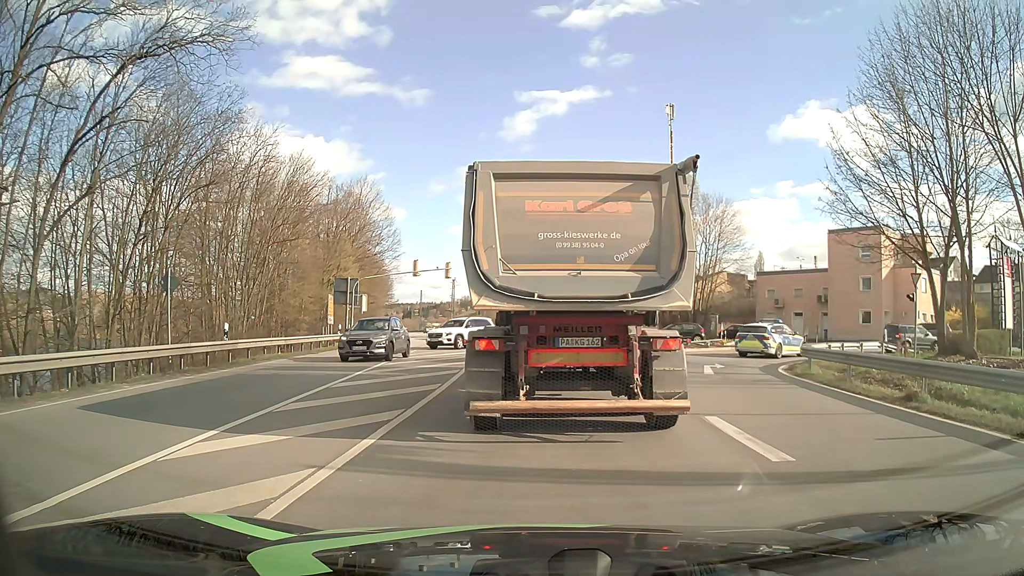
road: primary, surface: asphalt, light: Day
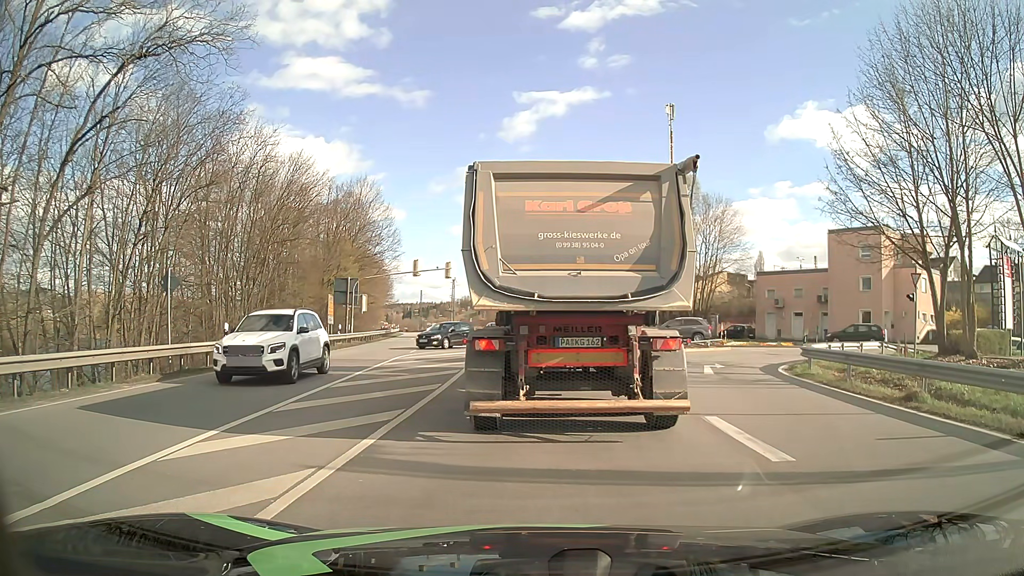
(0.0, 0.0) m; 0°
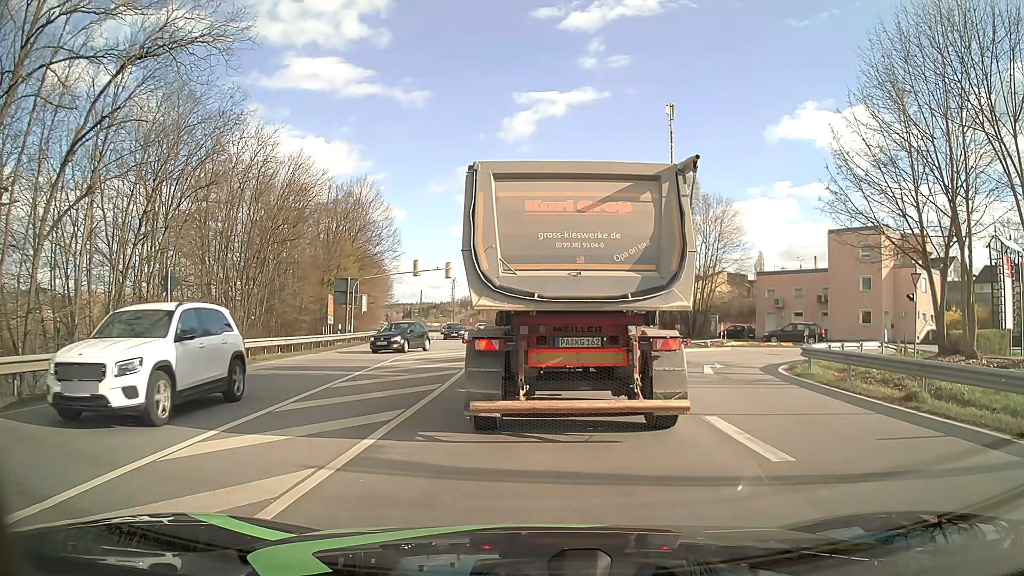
(0.0, 0.0) m; 0°
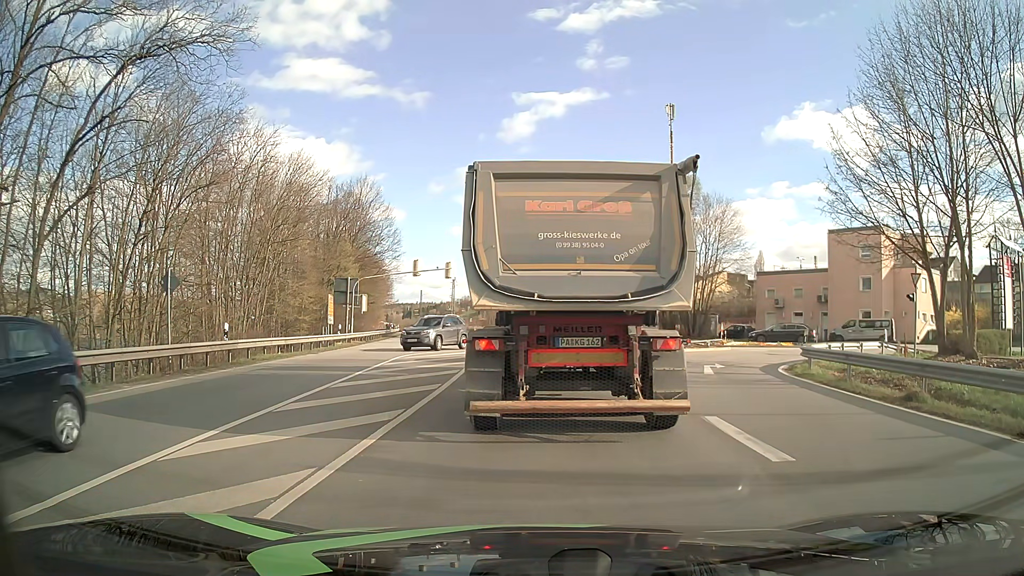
(0.0, 0.0) m; 0°
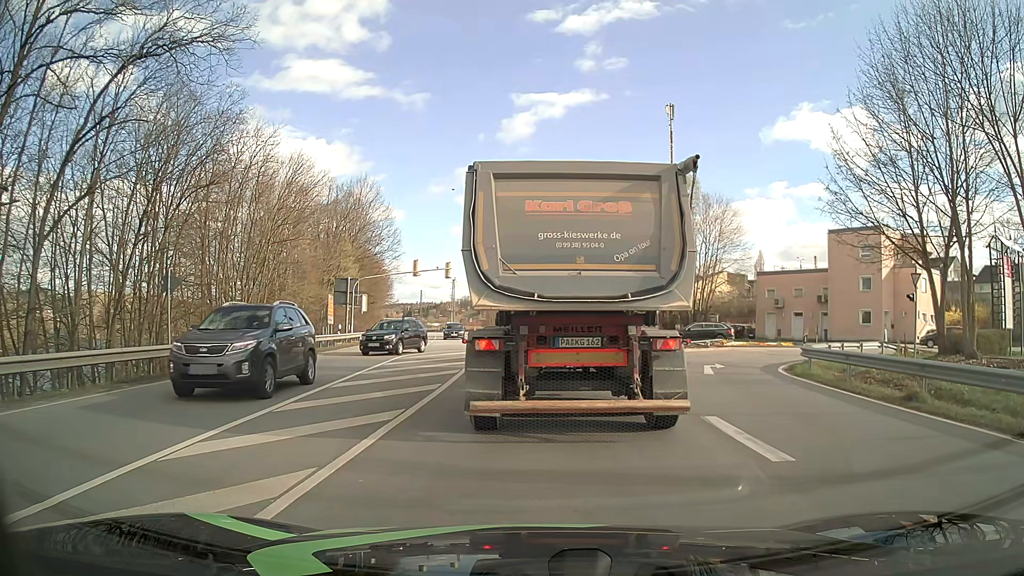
(0.0, 0.0) m; 0°
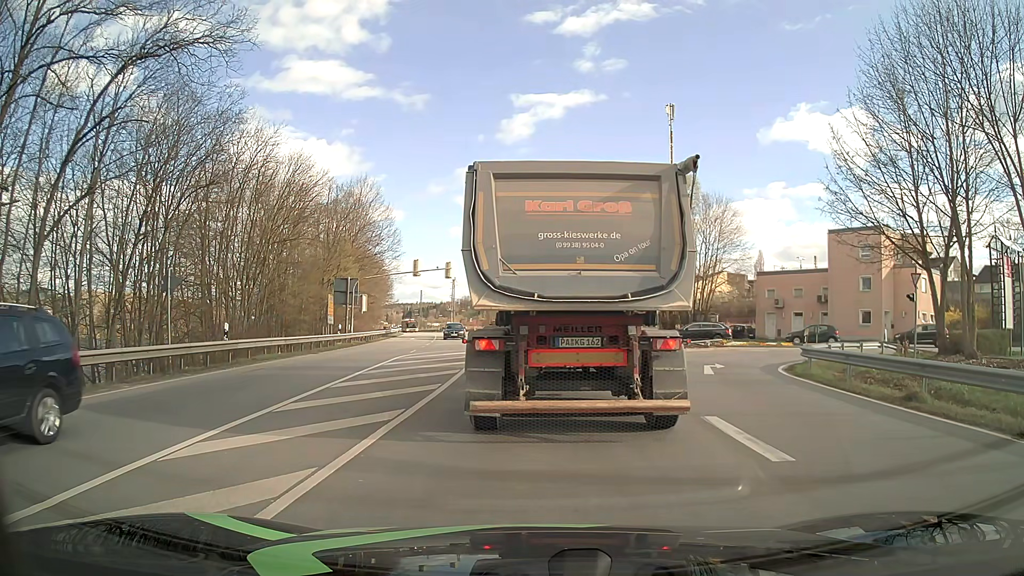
(0.0, 0.0) m; 0°
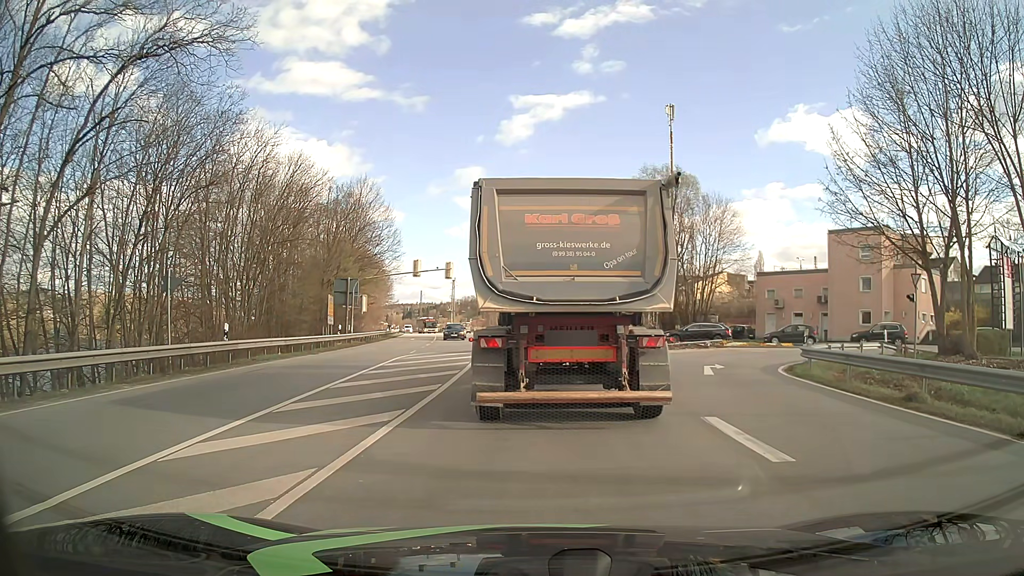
(0.0, 0.0) m; 0°
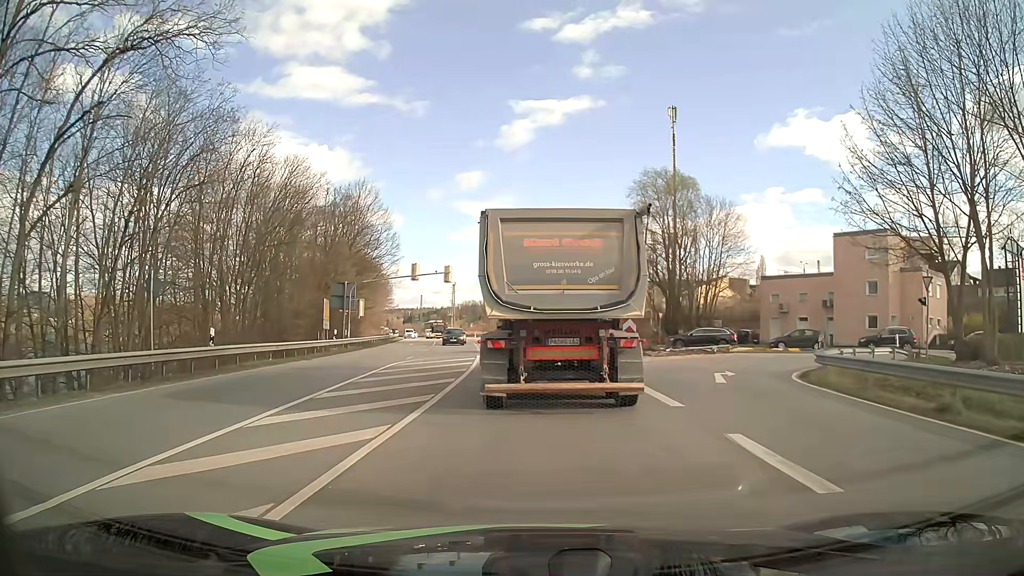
(0.0, +1.2) m; +1°
(0, +10) (0, +20) (0, +30) (-1, +40) (-1, +50) (-2, +60) (-3, +70) (-4, +80) (-6, +90) (-7, +100) m
